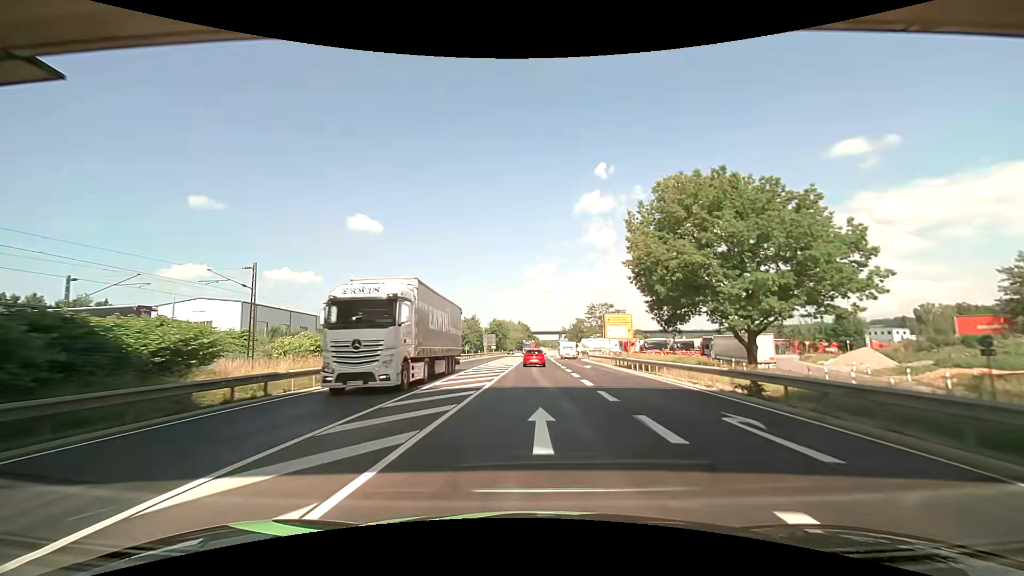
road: primary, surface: asphalt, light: Day
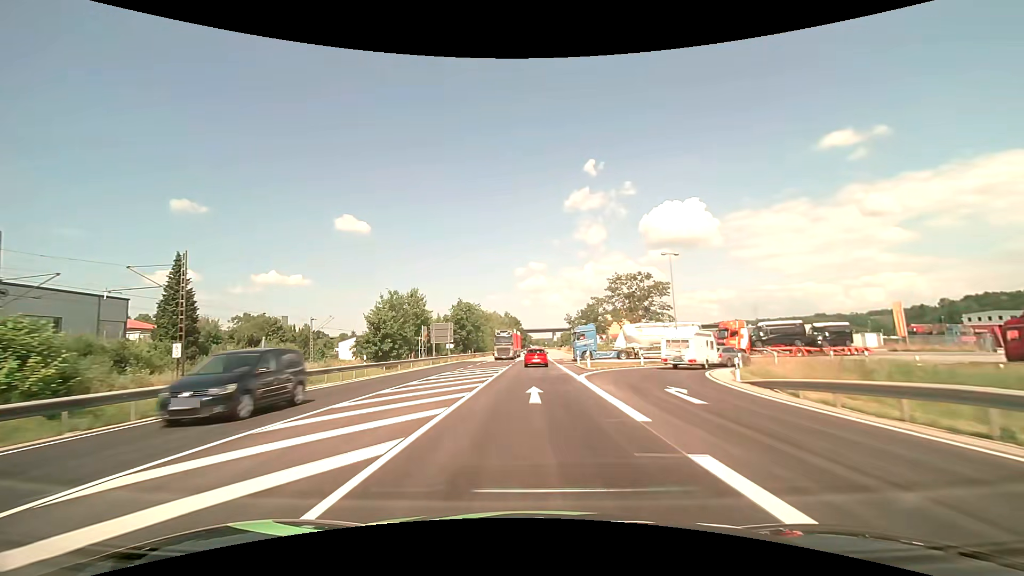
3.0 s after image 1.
(+0.6, +58.3) m; +1°
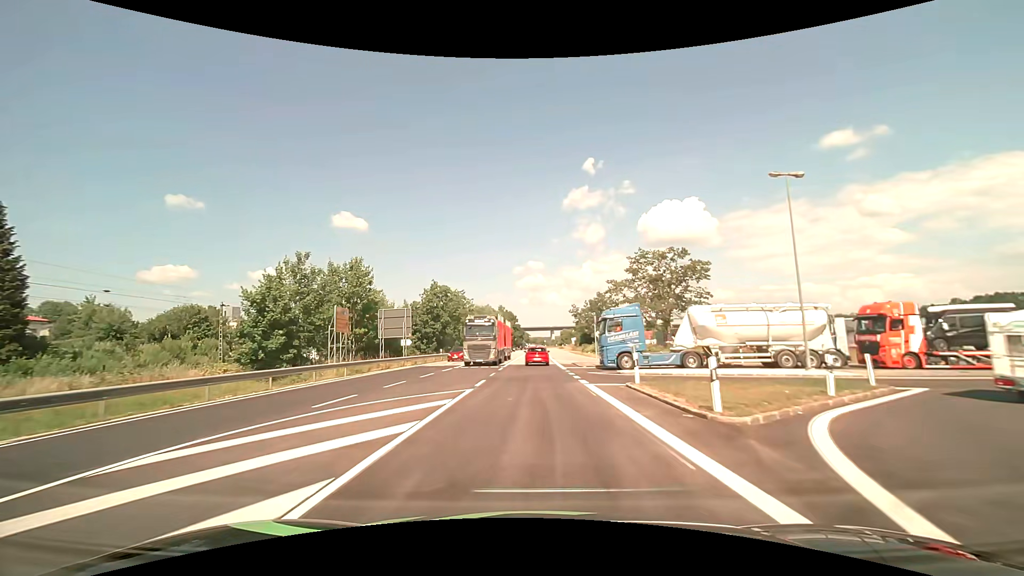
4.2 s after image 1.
(+0.1, +23.0) m; 0°
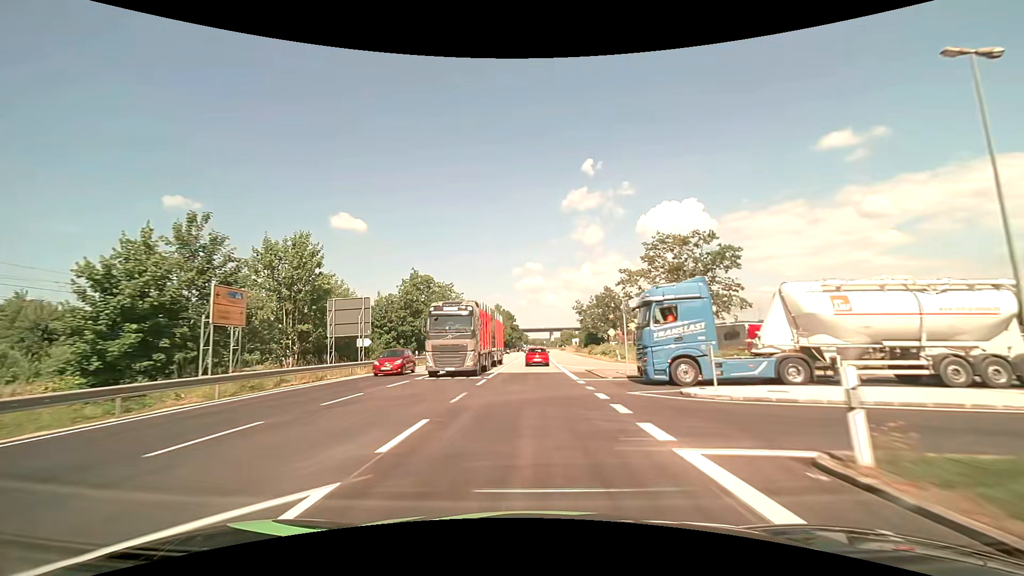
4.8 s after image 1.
(0.0, +11.5) m; 0°
(0, +10) (0, +20) (0, +30) (0, +40) (0, +50) (0, +60) (+1, +70) (+1, +80) (+1, +90) (+1, +100) m
